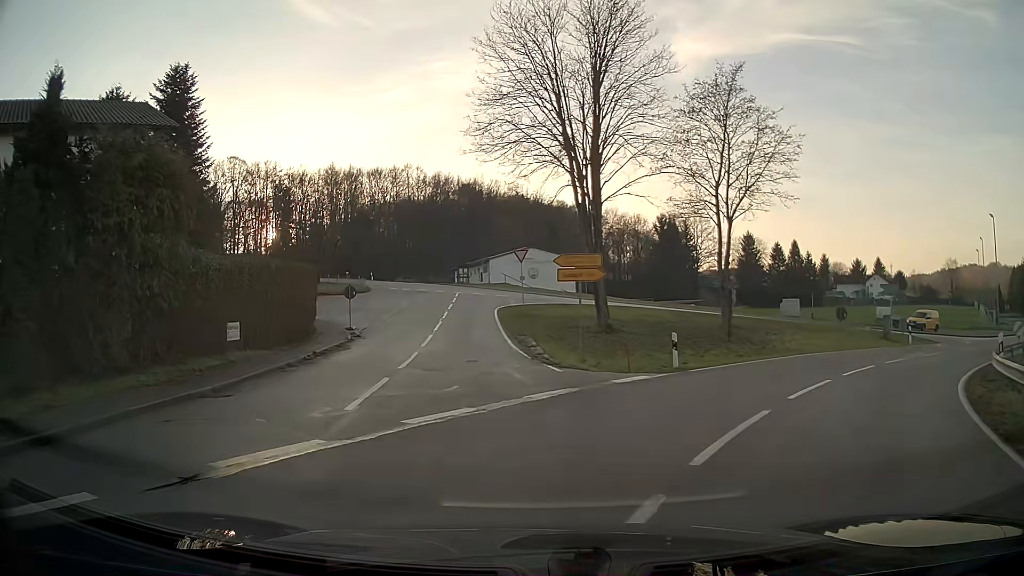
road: tertiary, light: Day
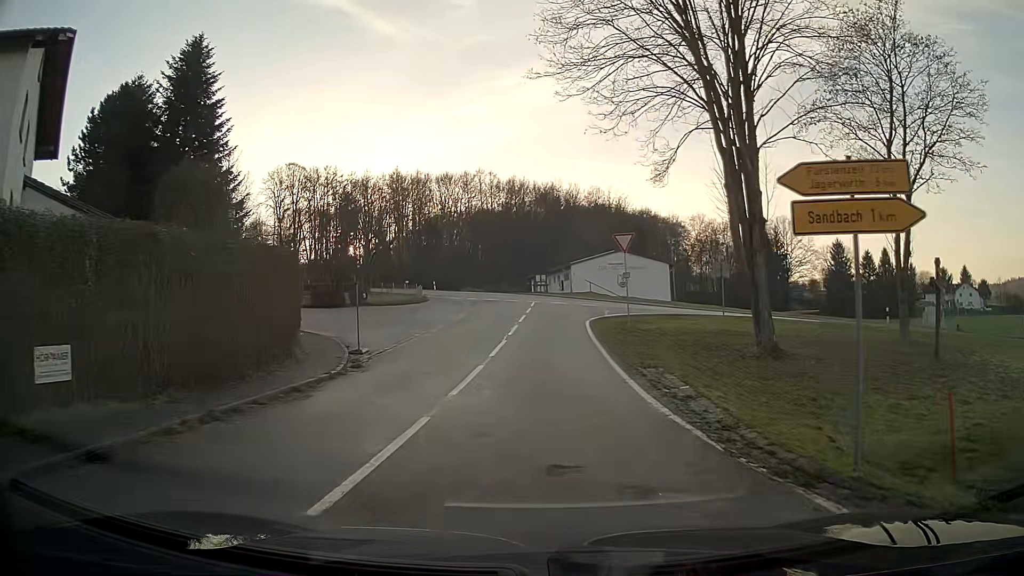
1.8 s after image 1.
(-0.7, +11.7) m; -5°
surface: asphalt
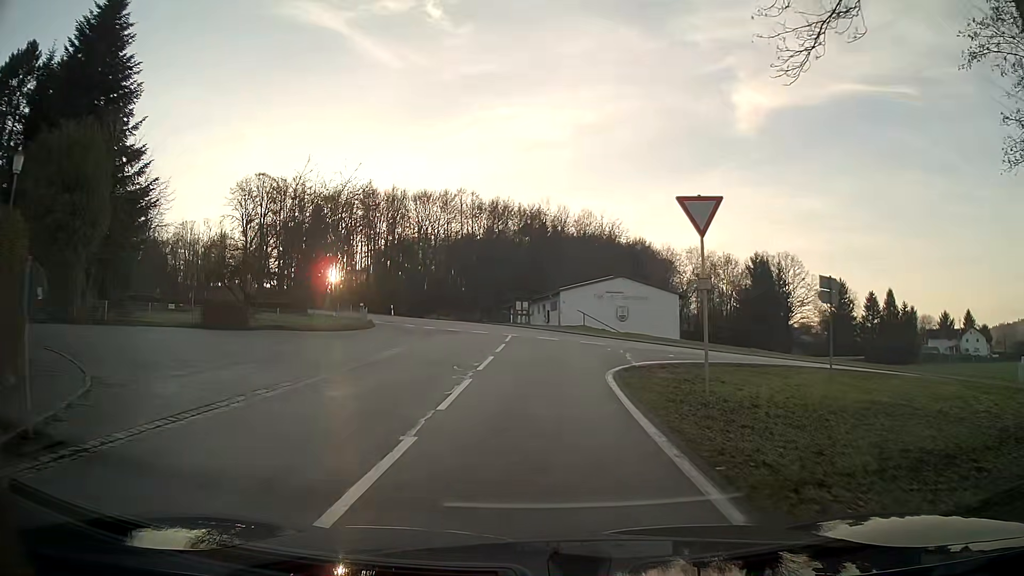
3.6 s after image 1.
(+0.2, +13.4) m; +2°
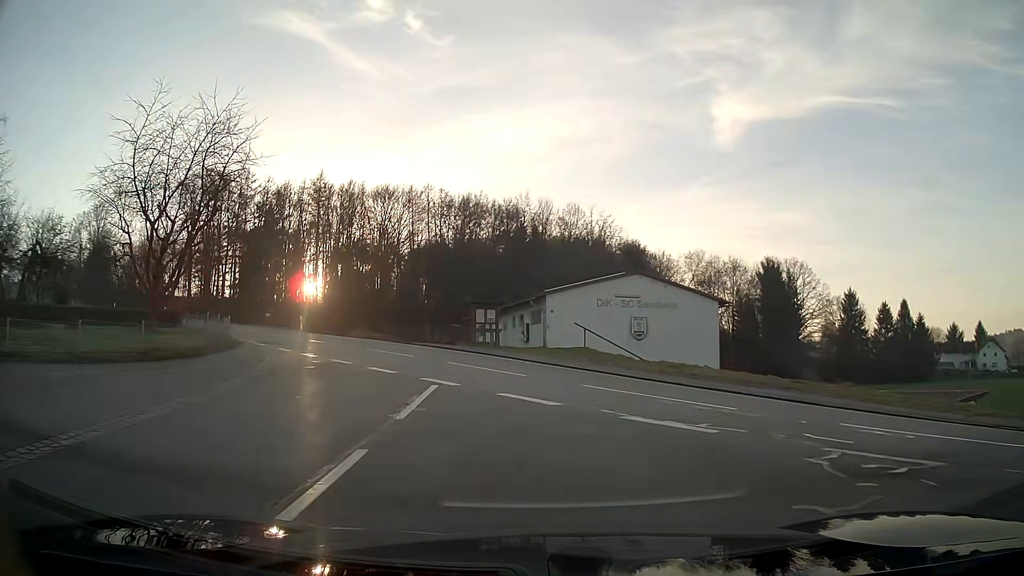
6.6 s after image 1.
(+0.4, +18.9) m; +2°
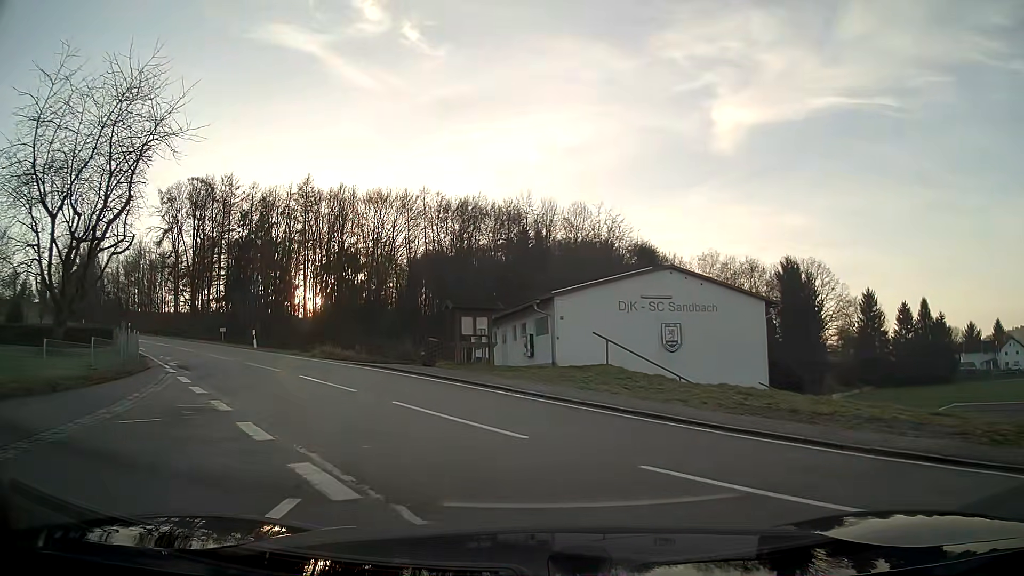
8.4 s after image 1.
(0.0, +8.0) m; -1°
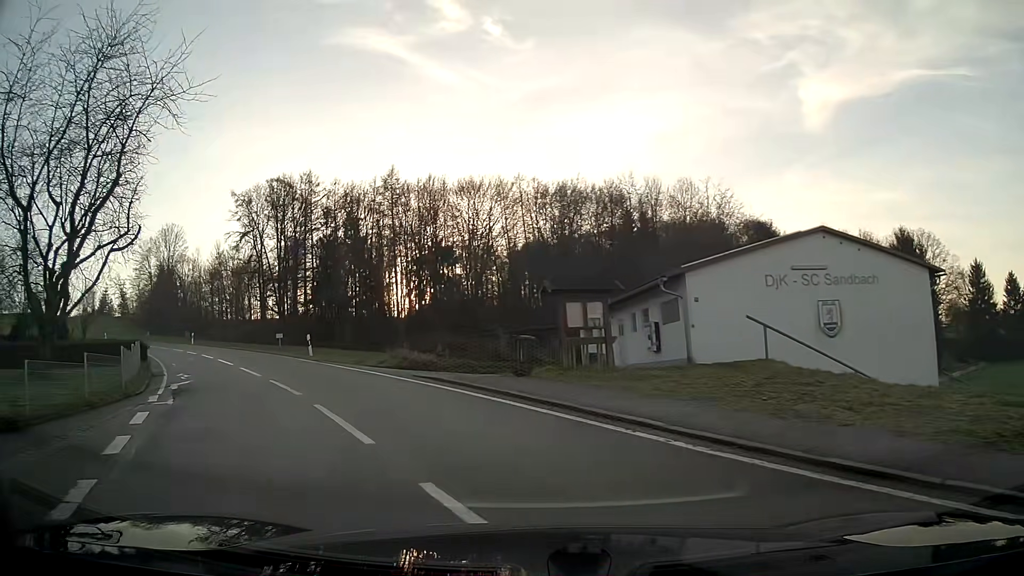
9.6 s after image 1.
(-0.7, +6.8) m; -12°
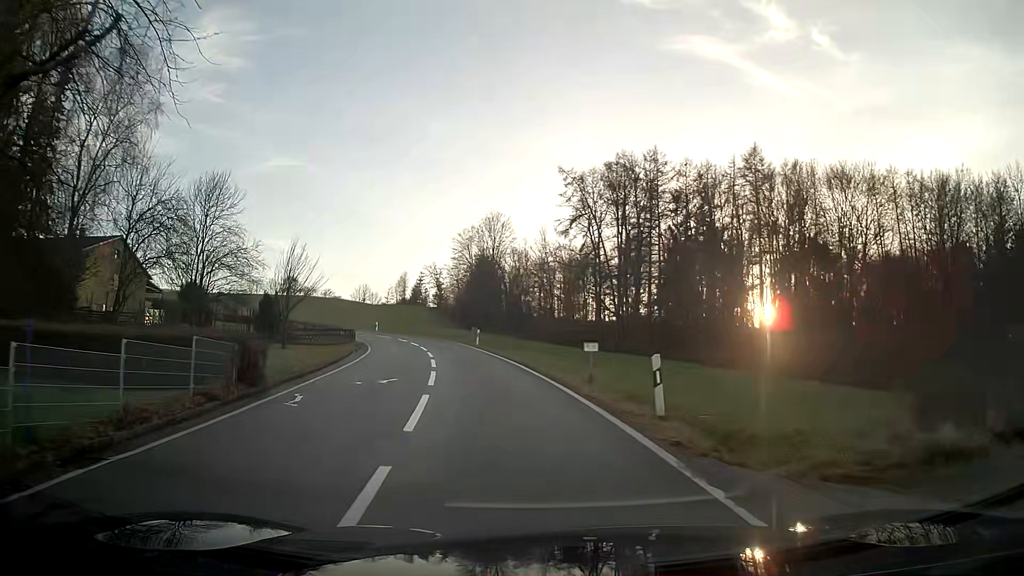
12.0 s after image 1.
(-4.9, +17.5) m; -26°
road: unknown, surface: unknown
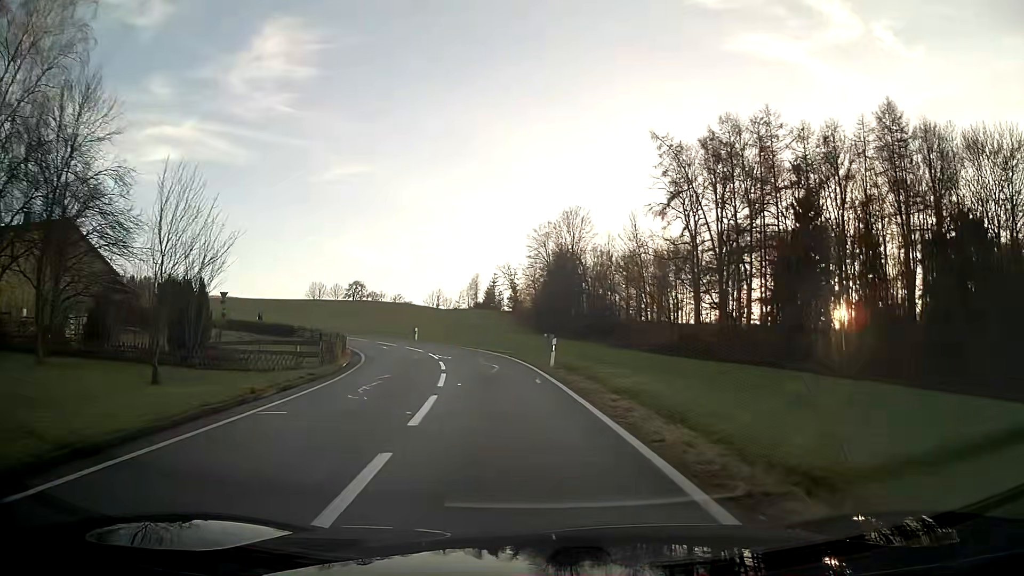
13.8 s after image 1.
(-1.2, +18.1) m; -7°
(0, +10) (-1, +20) (-3, +30) (-6, +39) (-12, +47) (-20, +54) (-28, +60) (-36, +66) (-43, +73) (-51, +79) m
